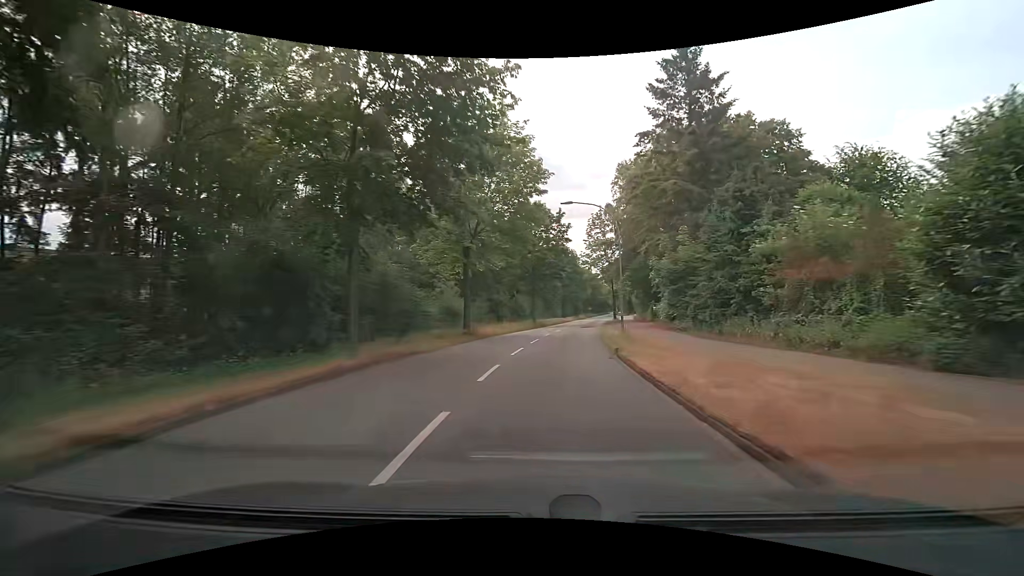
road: secondary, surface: asphalt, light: Day
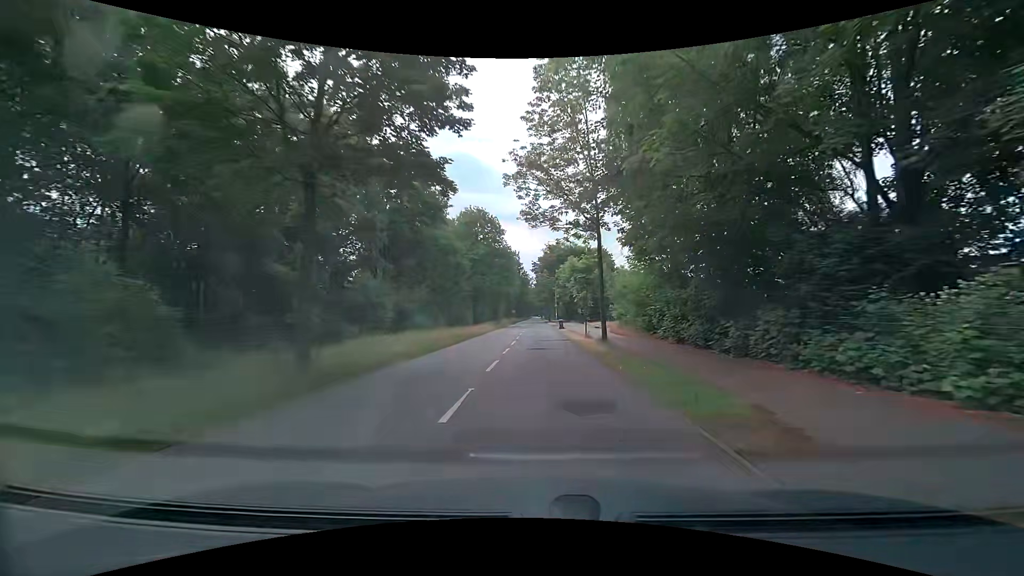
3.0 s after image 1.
(+2.9, +39.2) m; +9°
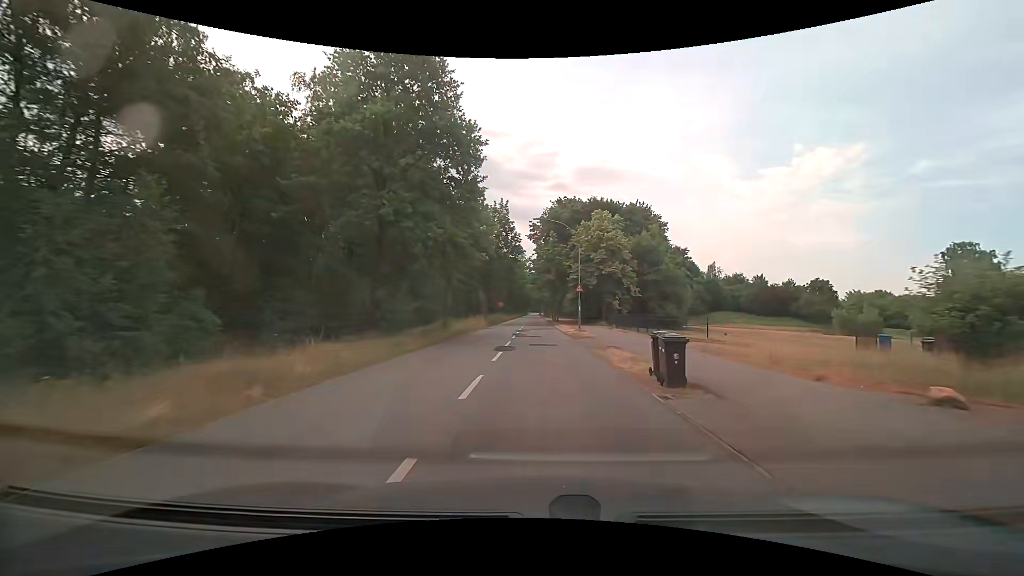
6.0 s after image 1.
(0.0, +40.7) m; 0°
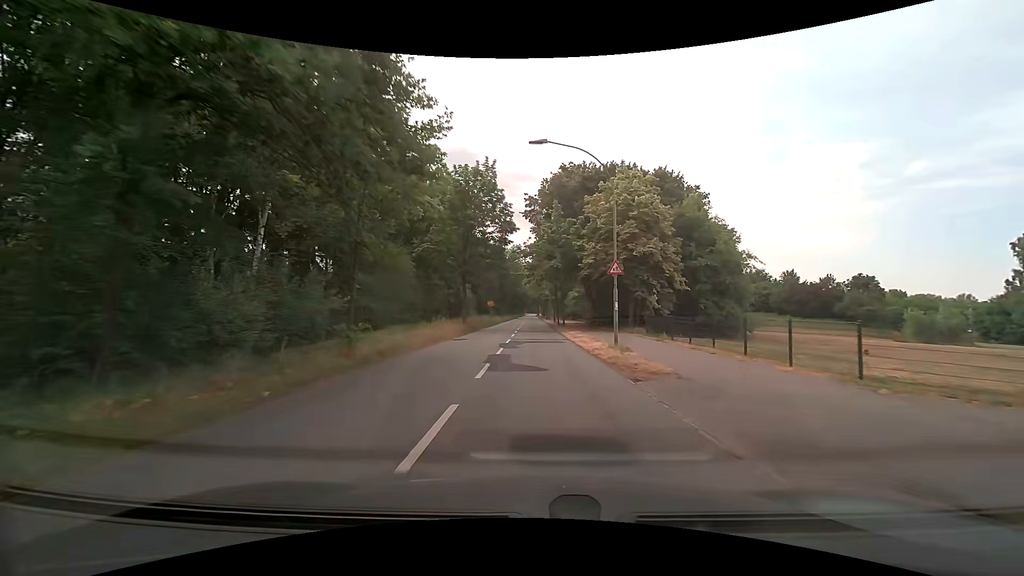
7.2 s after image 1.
(0.0, +15.3) m; 0°
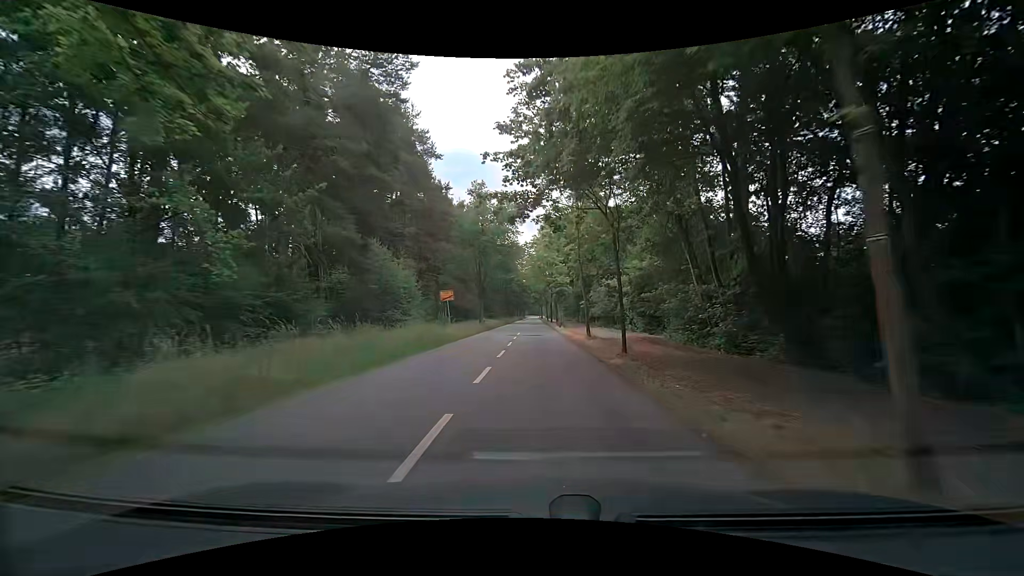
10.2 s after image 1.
(-0.1, +36.5) m; 0°
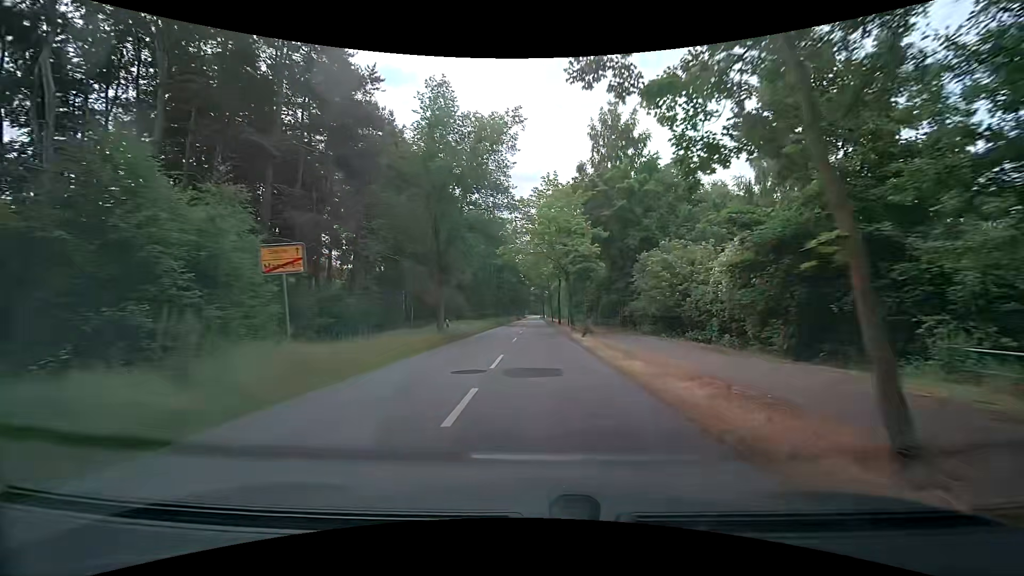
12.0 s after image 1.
(-0.4, +21.8) m; -1°
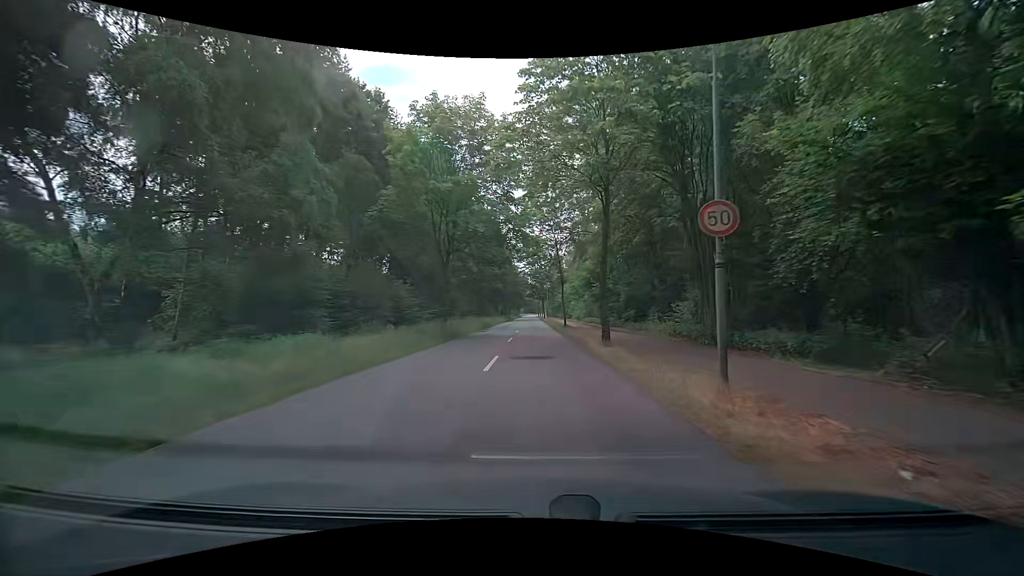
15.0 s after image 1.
(+0.4, +36.8) m; +1°
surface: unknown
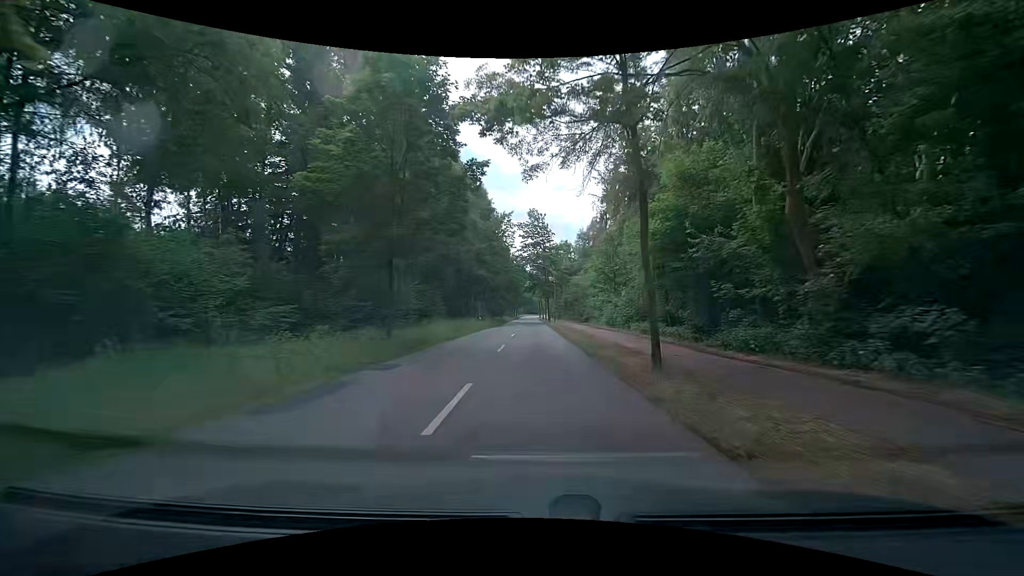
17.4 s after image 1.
(-0.1, +30.1) m; -1°
(0, +10) (0, +20) (0, +30) (0, +40) (0, +50) (0, +60) (0, +70) (0, +80) (0, +90) (0, +100) m
